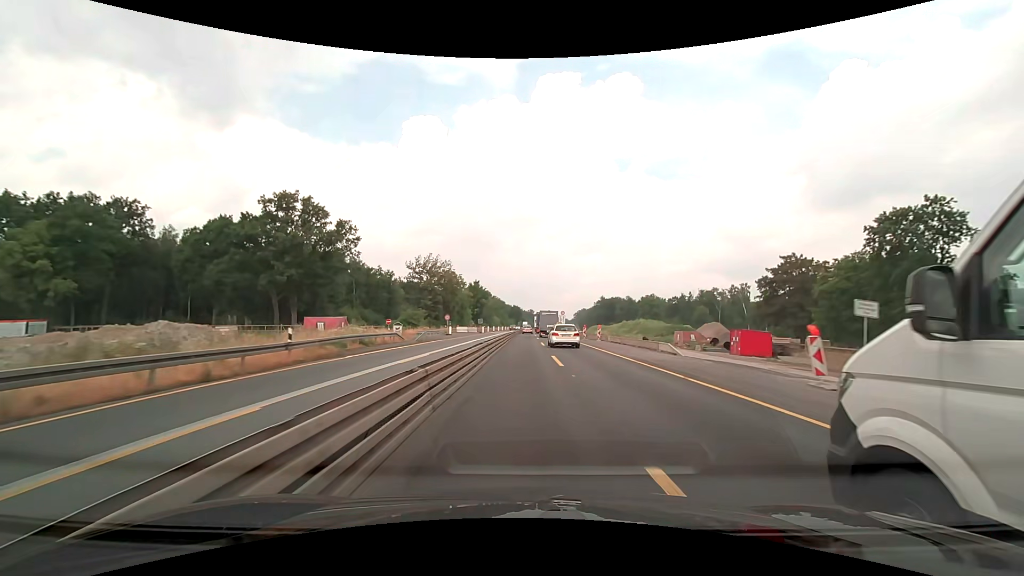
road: motorway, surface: asphalt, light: Day
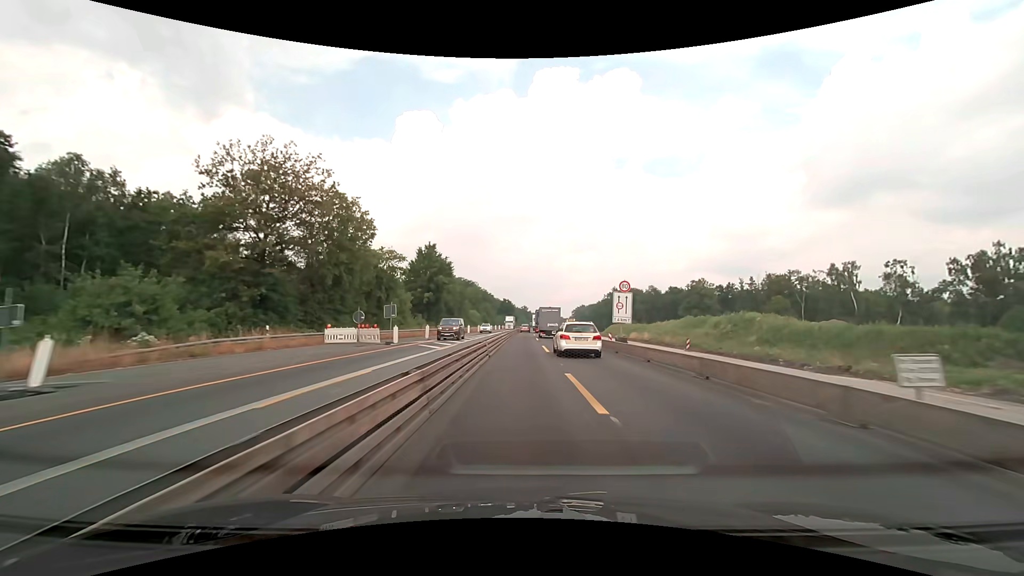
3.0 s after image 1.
(+0.5, +62.5) m; +1°
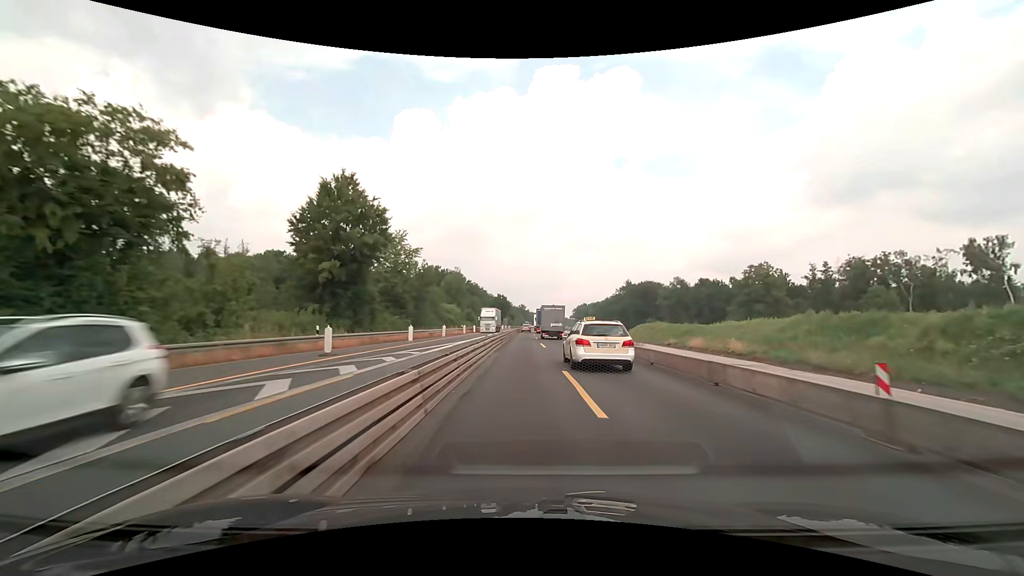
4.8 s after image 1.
(+0.1, +37.5) m; 0°
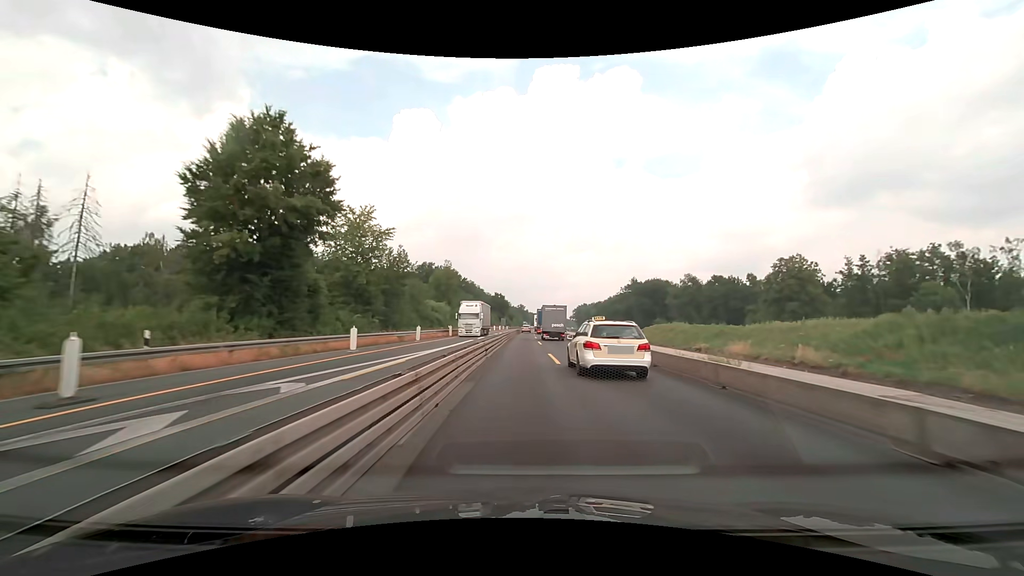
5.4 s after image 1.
(0.0, +12.5) m; 0°
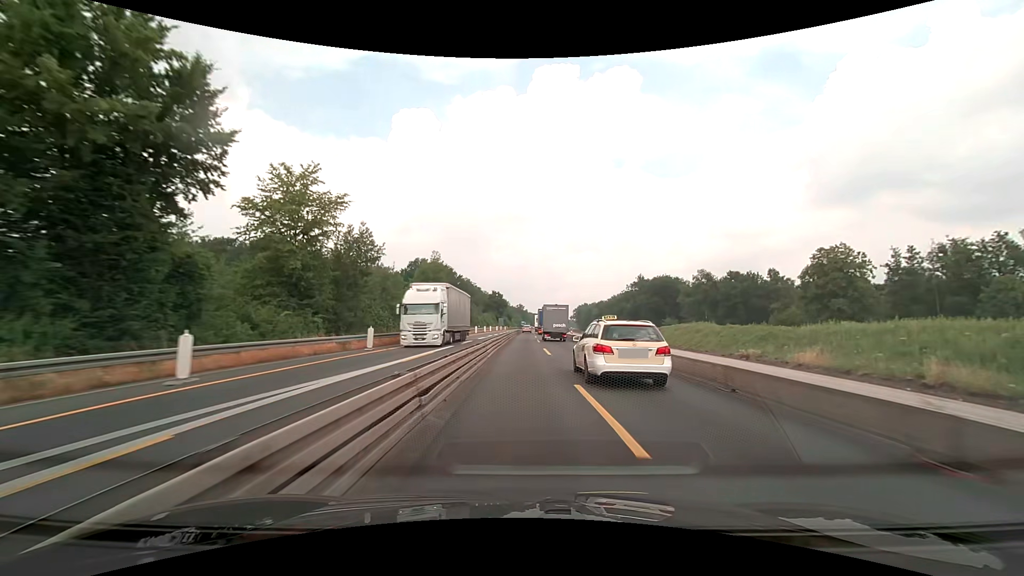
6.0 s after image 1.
(0.0, +12.5) m; 0°
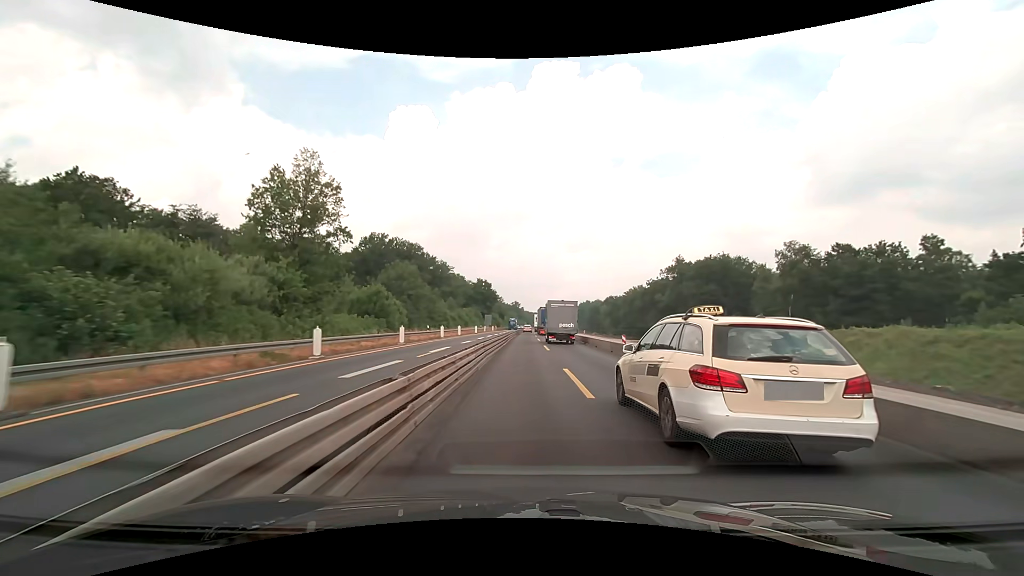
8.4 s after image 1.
(+0.1, +50.2) m; 0°
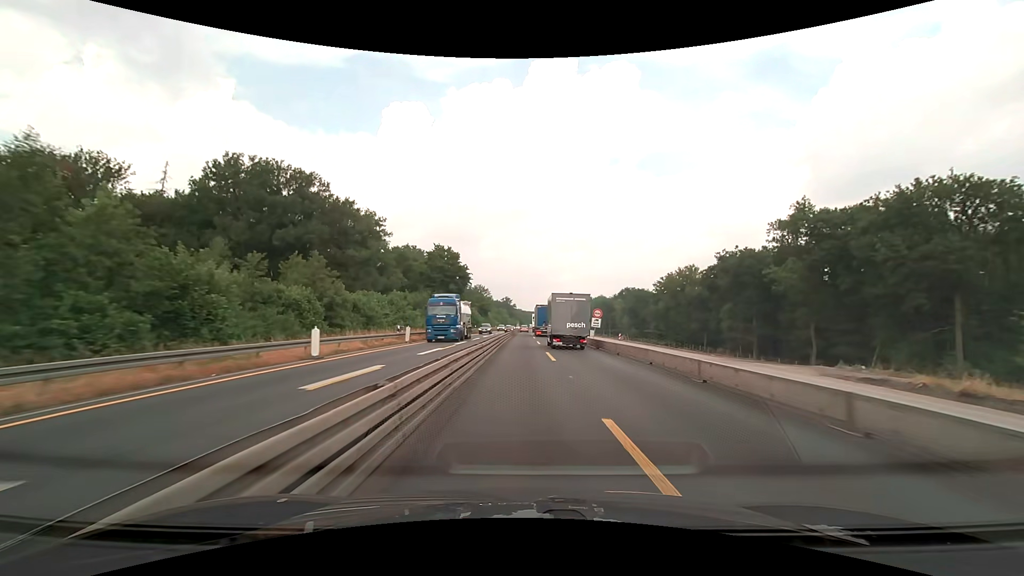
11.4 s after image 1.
(+0.5, +62.7) m; +1°
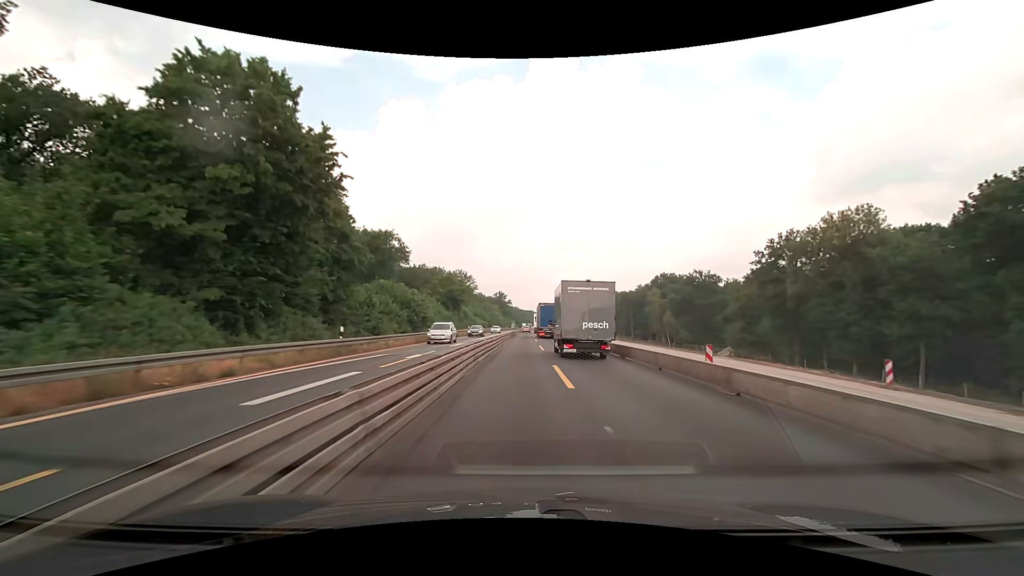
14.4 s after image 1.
(+0.3, +62.6) m; 0°
(0, +10) (0, +20) (0, +30) (0, +40) (0, +50) (0, +60) (0, +70) (+1, +80) (+1, +90) (+1, +100) m
